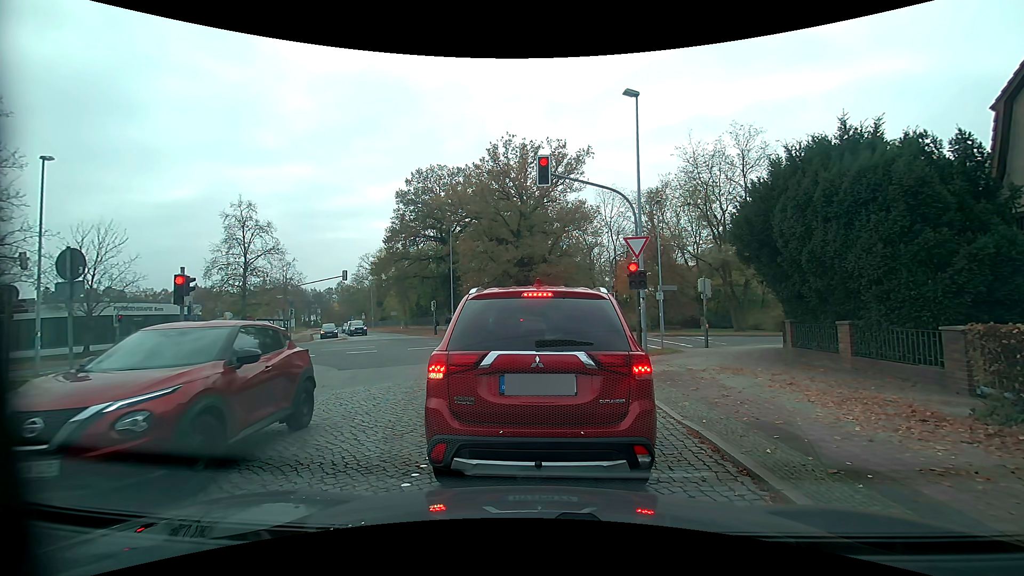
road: residential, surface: sett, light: Day
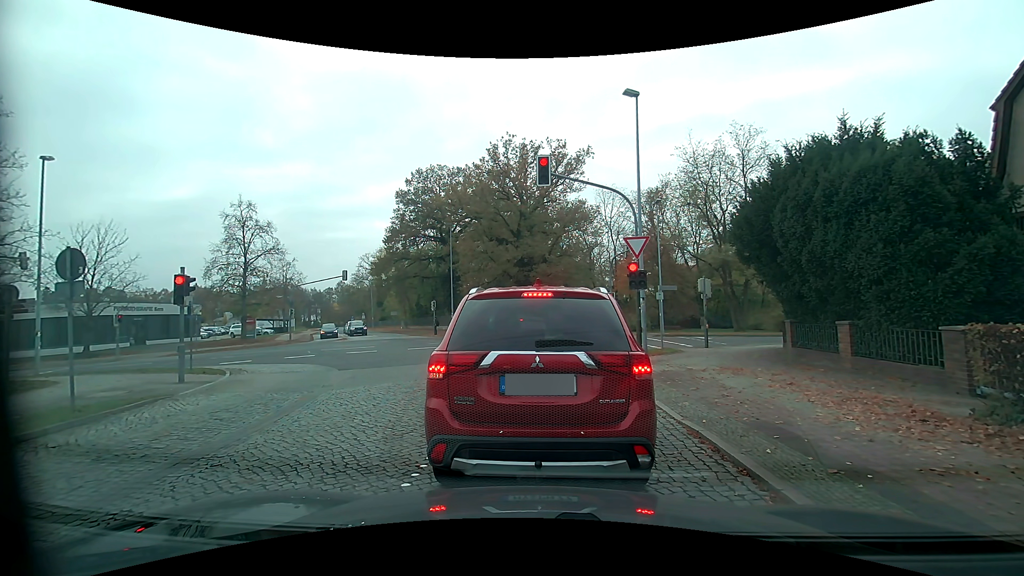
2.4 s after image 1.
(0.0, 0.0) m; 0°
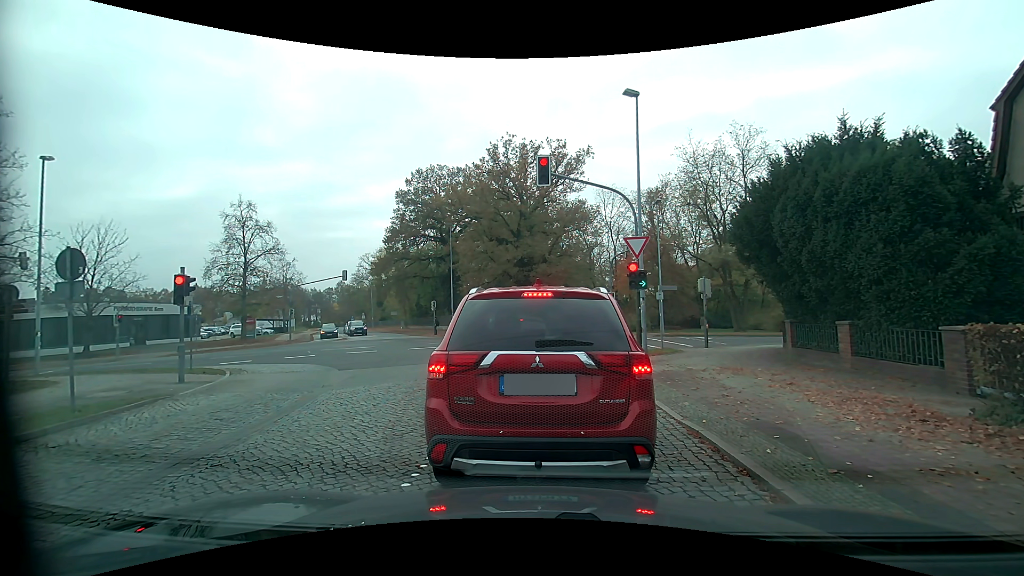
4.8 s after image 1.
(0.0, 0.0) m; 0°
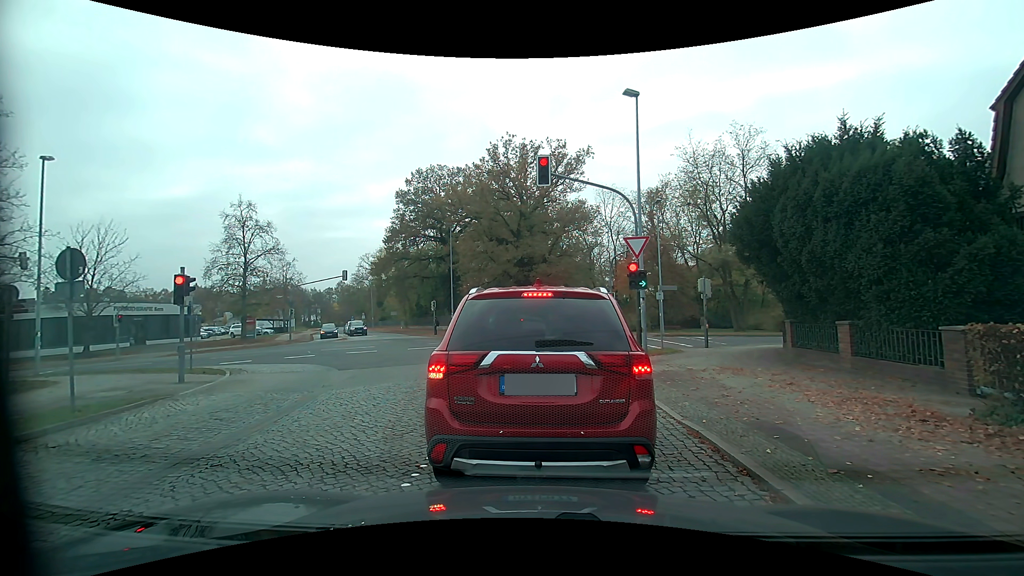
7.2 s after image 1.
(0.0, 0.0) m; 0°
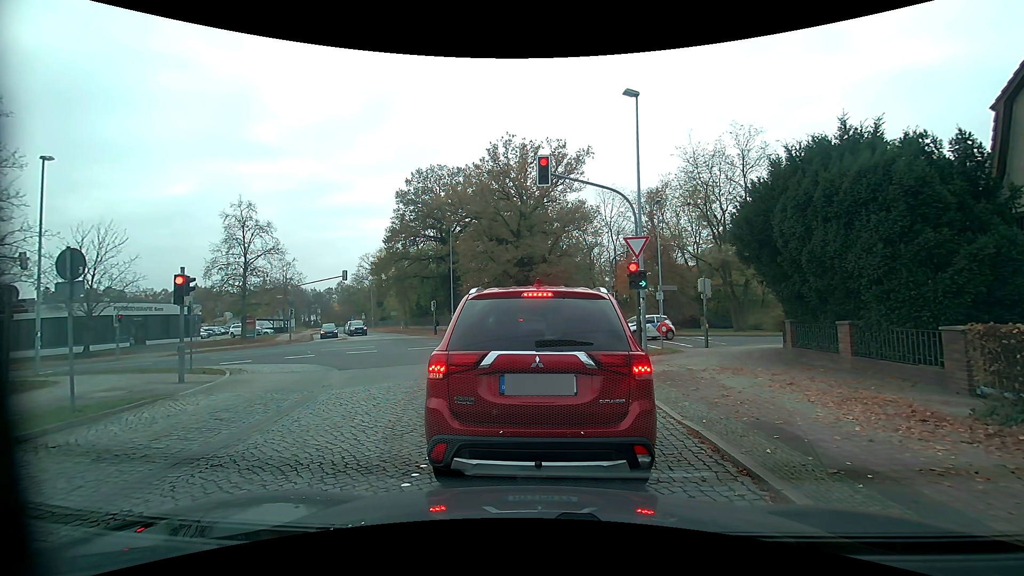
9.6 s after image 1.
(0.0, 0.0) m; 0°
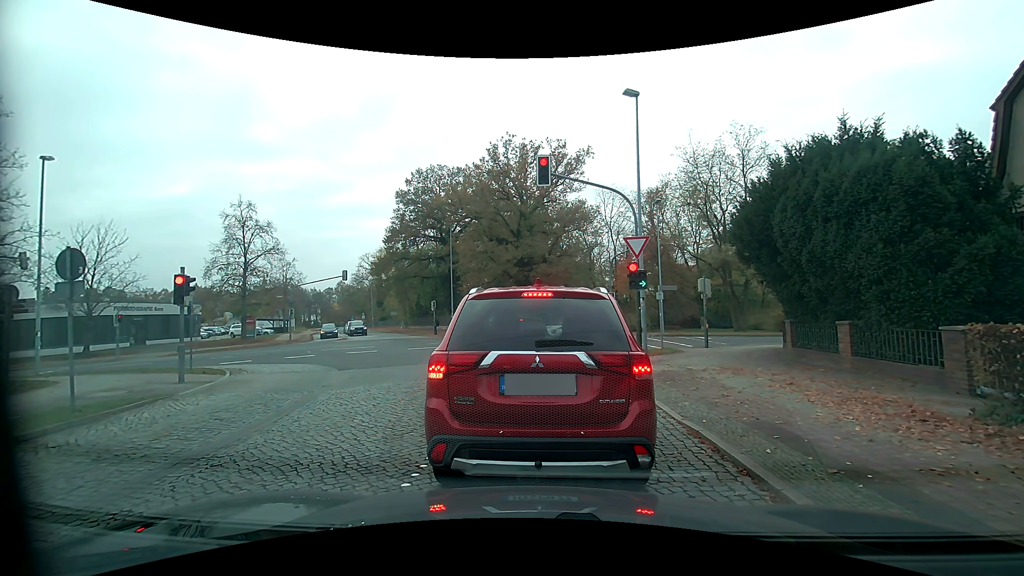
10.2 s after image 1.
(0.0, 0.0) m; 0°
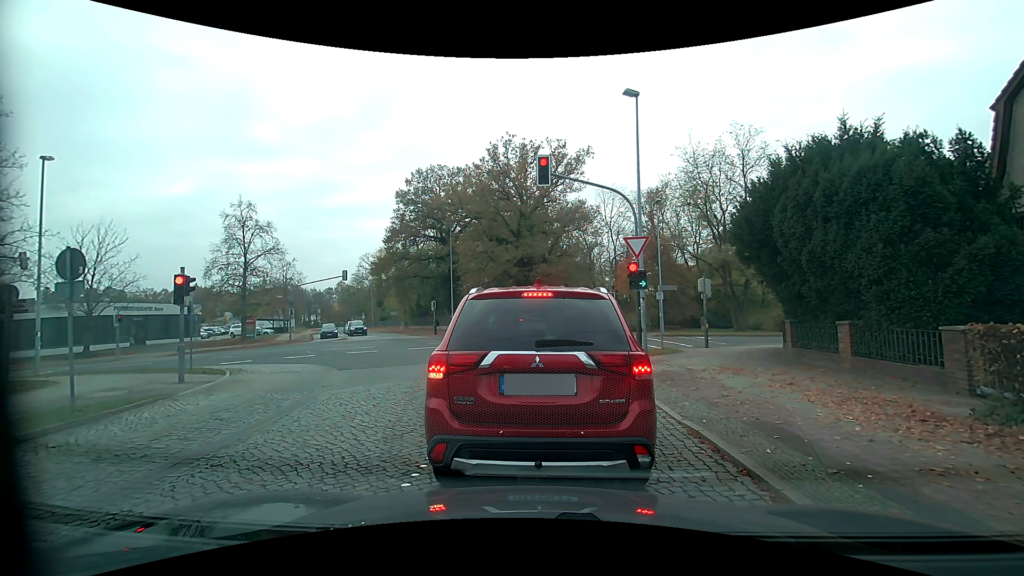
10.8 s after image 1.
(0.0, 0.0) m; 0°
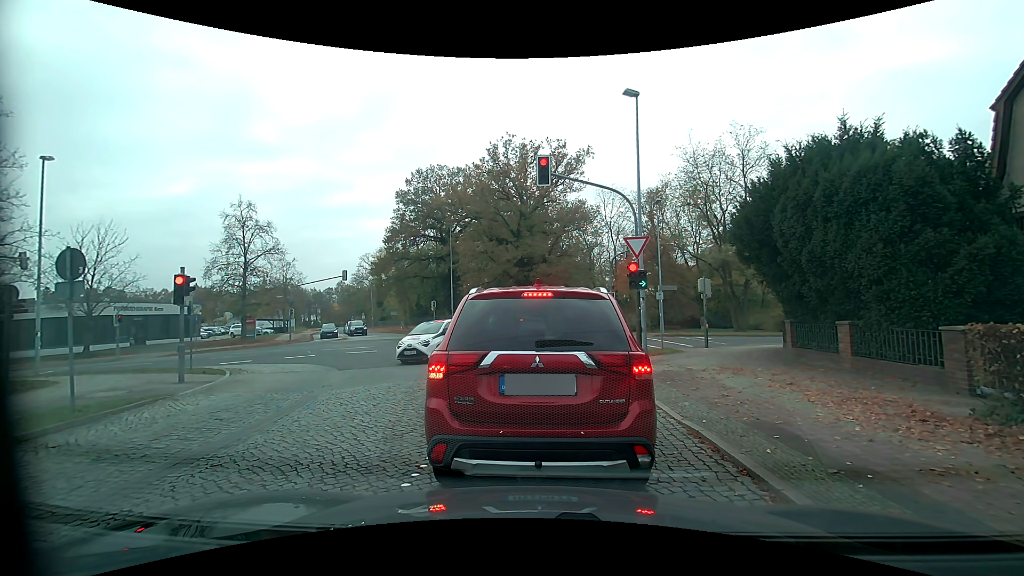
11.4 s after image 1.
(0.0, 0.0) m; 0°
